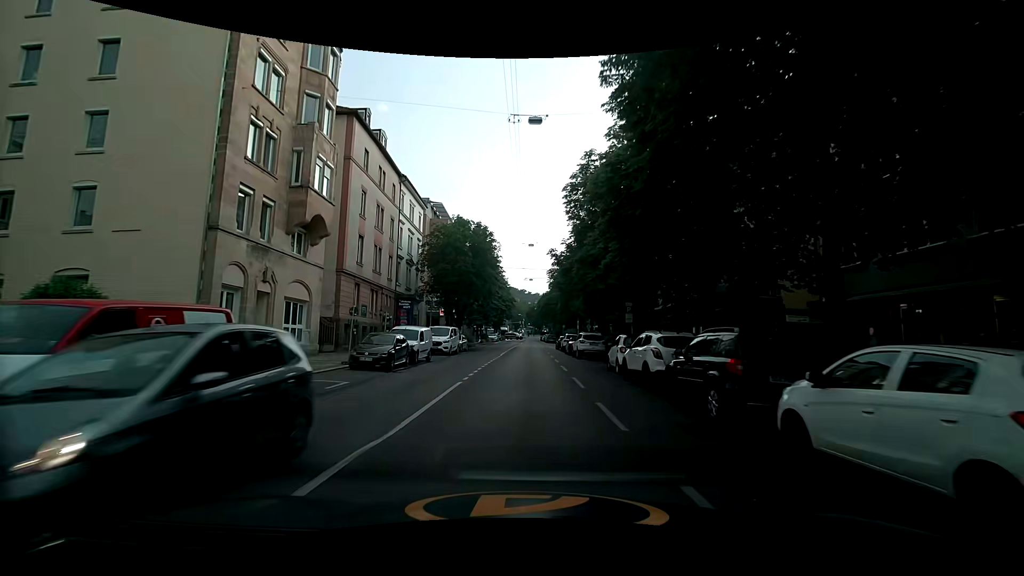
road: secondary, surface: asphalt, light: Day
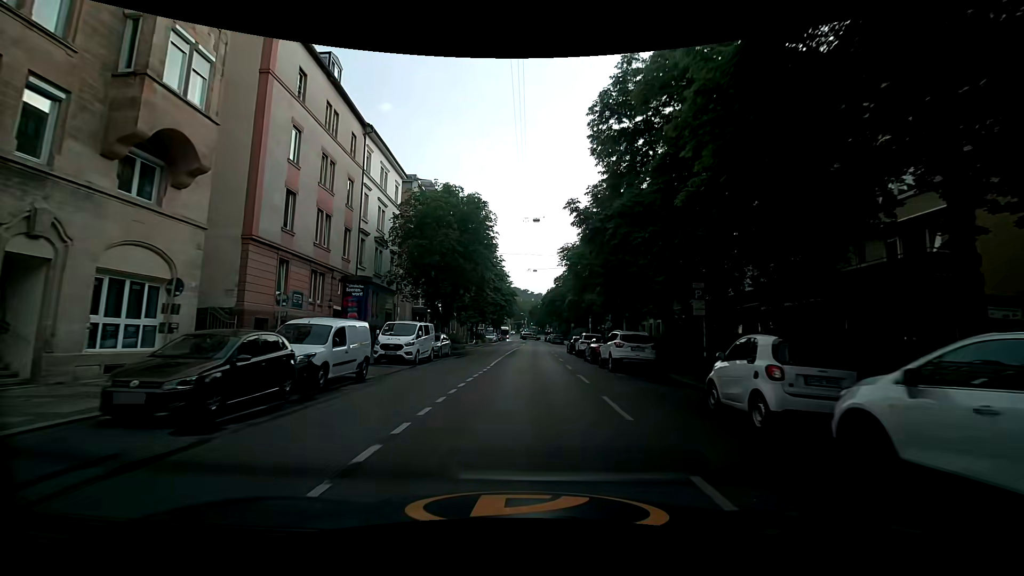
(+0.1, +11.5) m; +1°
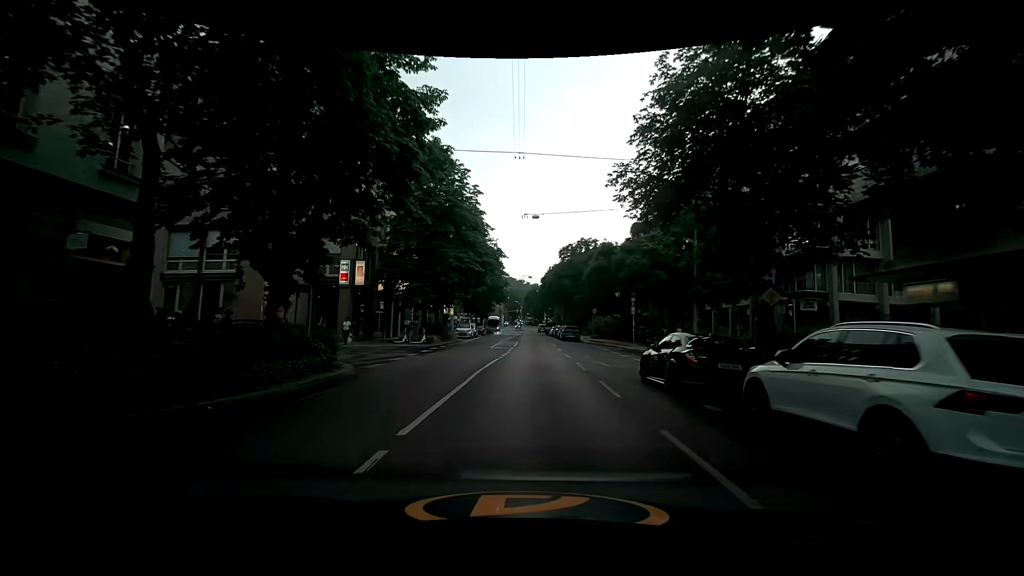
(0.0, +28.9) m; 0°
